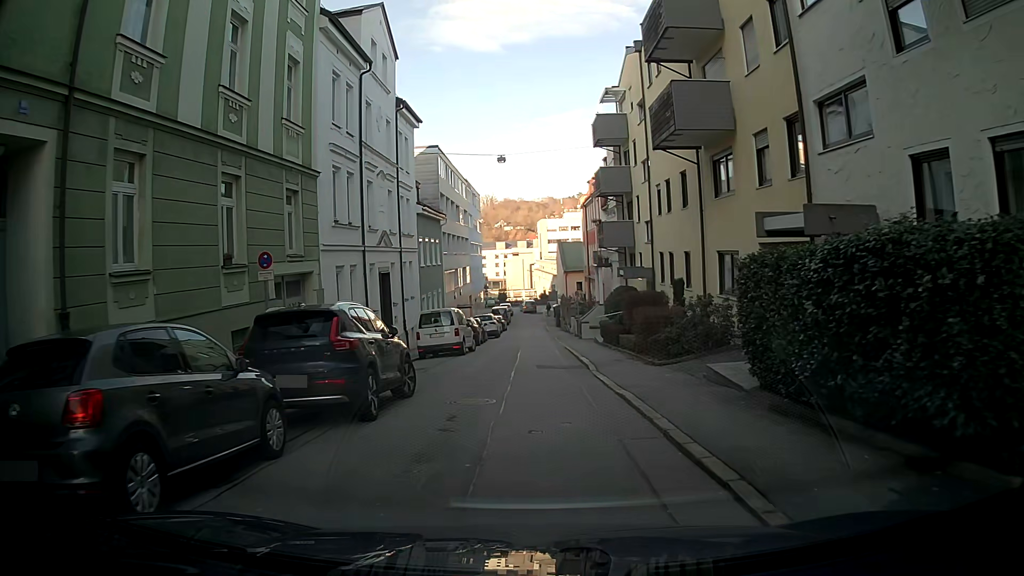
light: Day
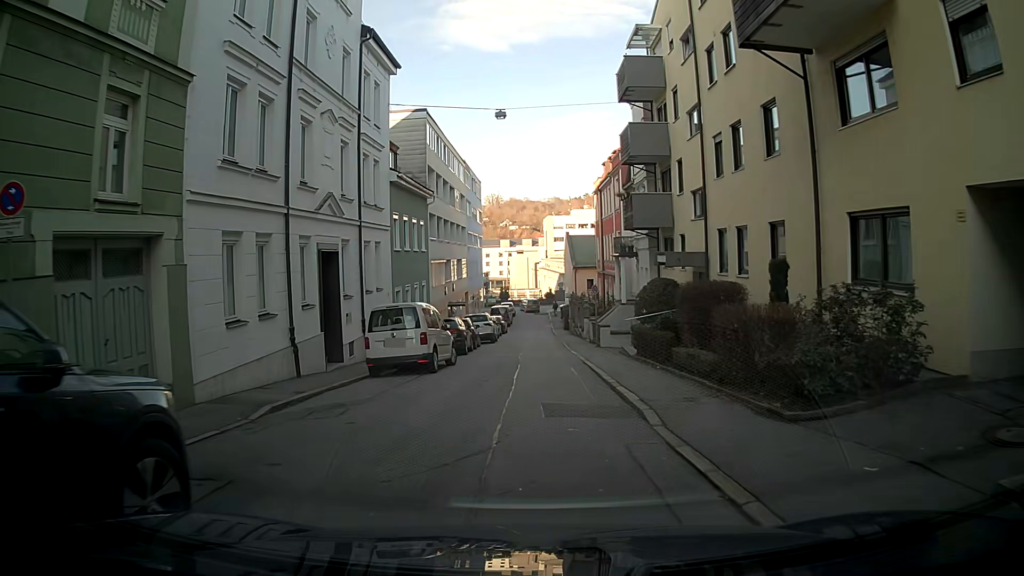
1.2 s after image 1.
(+0.1, +8.3) m; +1°
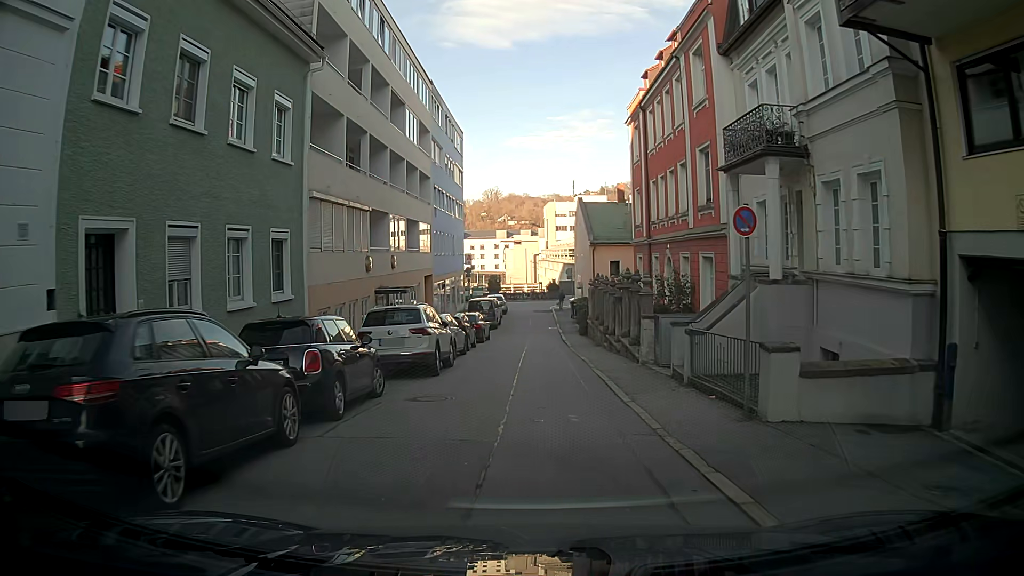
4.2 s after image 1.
(0.0, +20.9) m; 0°
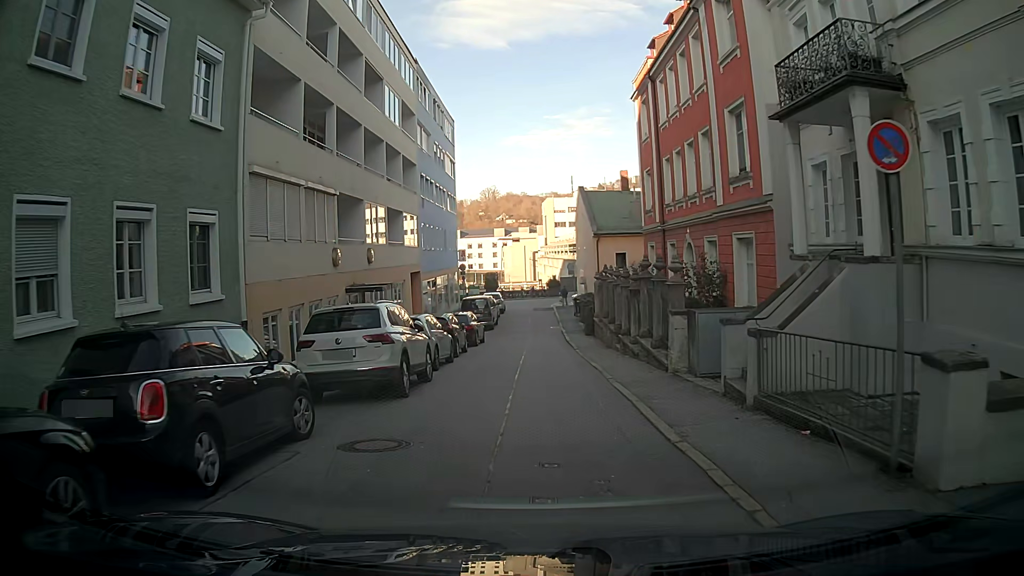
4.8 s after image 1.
(0.0, +3.8) m; 0°
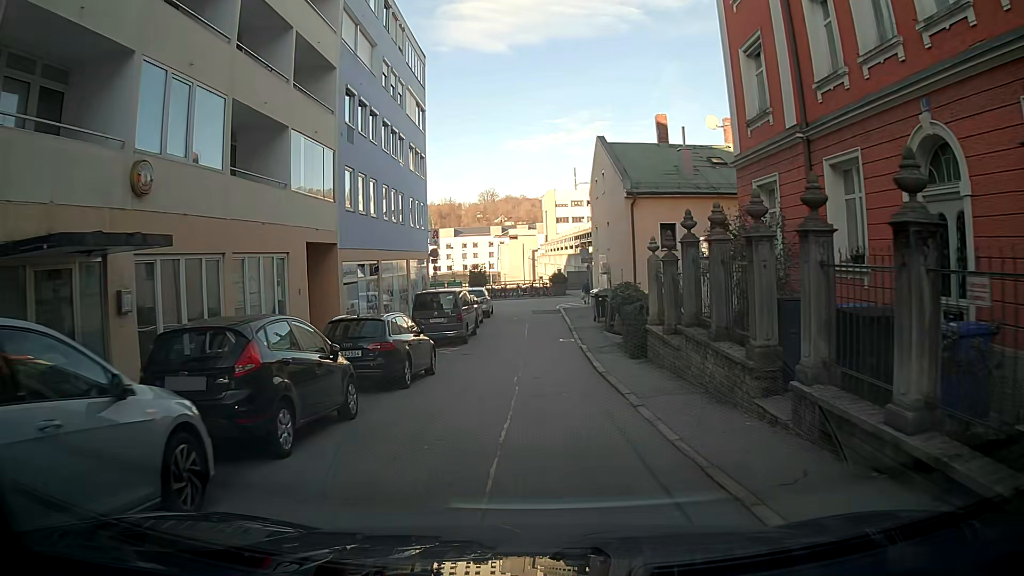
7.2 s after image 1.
(0.0, +15.2) m; -2°
